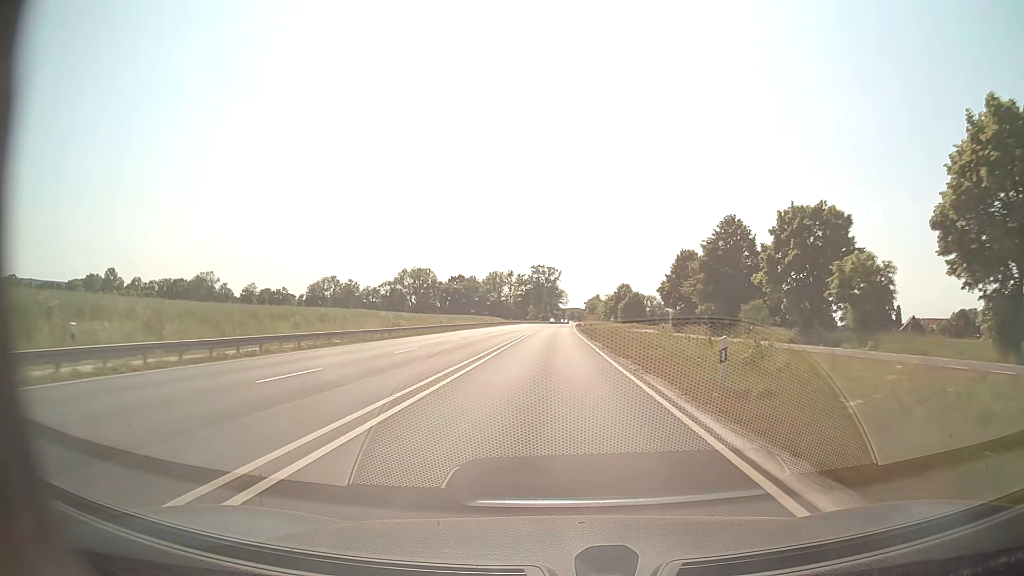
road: primary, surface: asphalt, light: Day
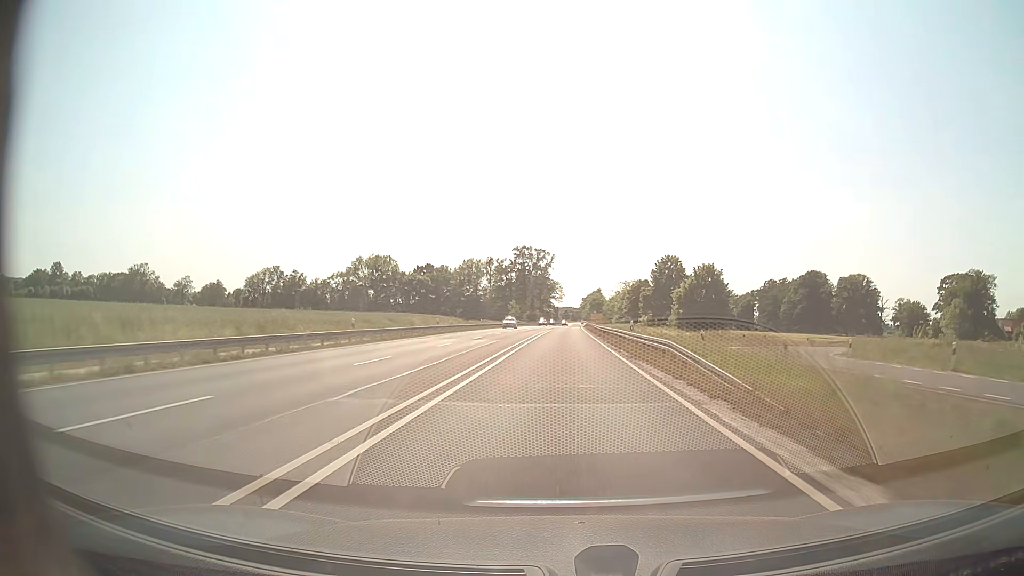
(+0.2, +79.1) m; +1°
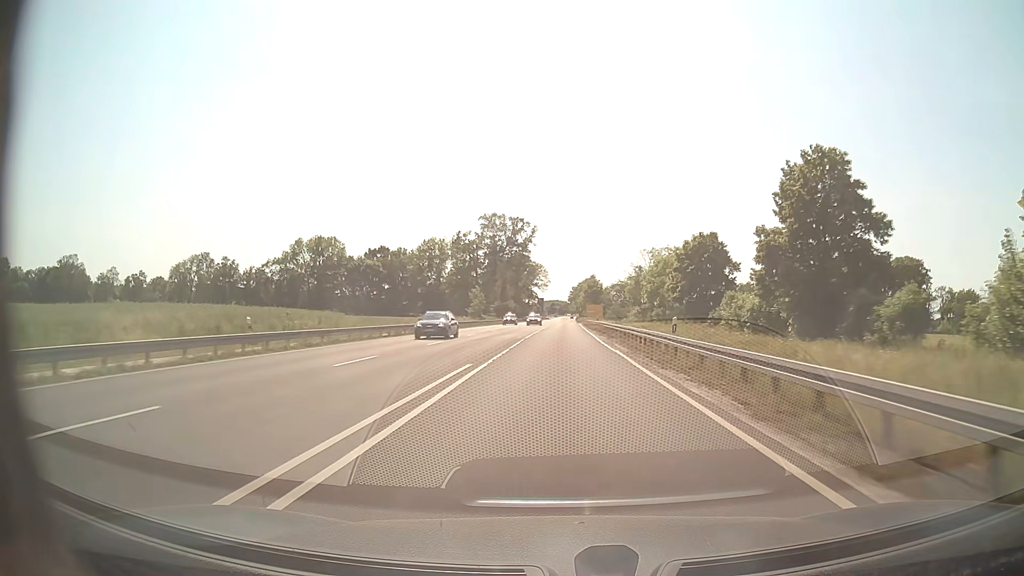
(+0.9, +61.7) m; +1°
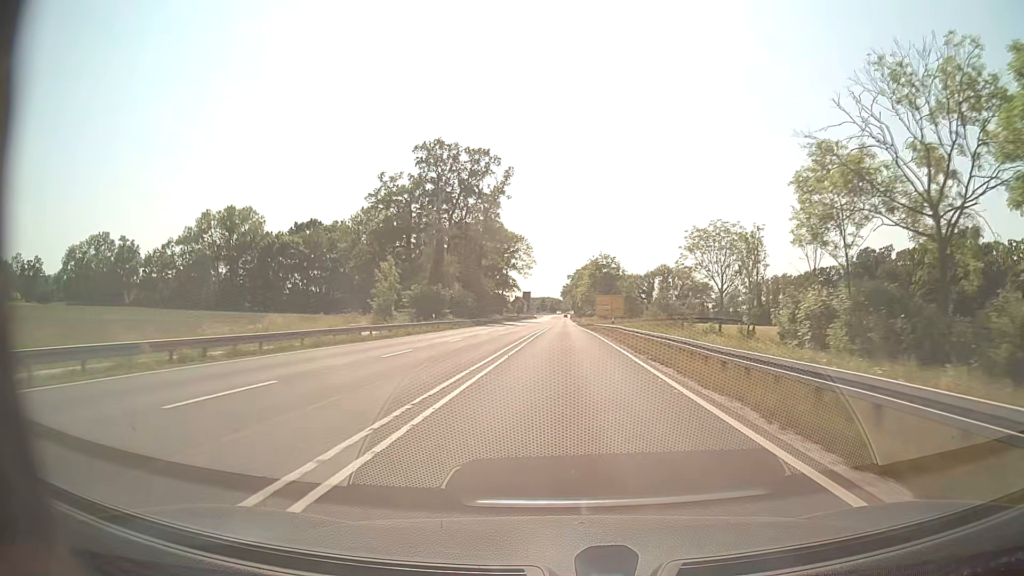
(+0.6, +68.8) m; +1°
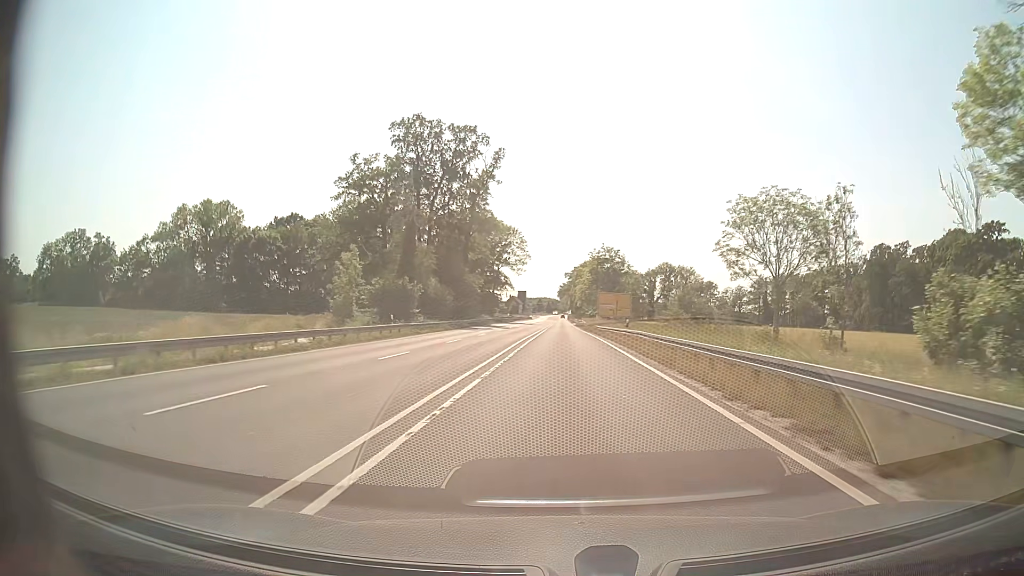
(0.0, +12.6) m; 0°
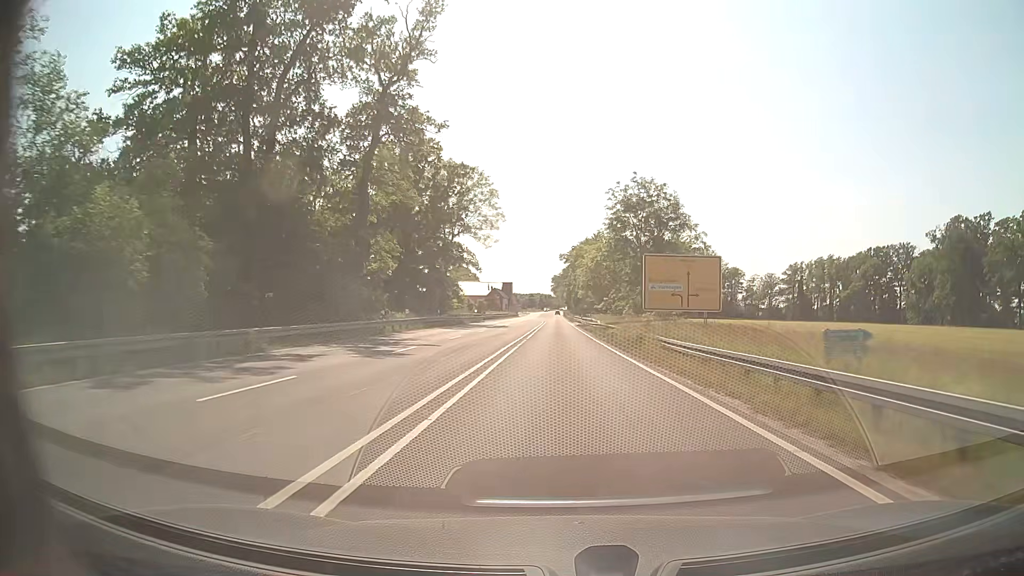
(+0.3, +47.0) m; +1°
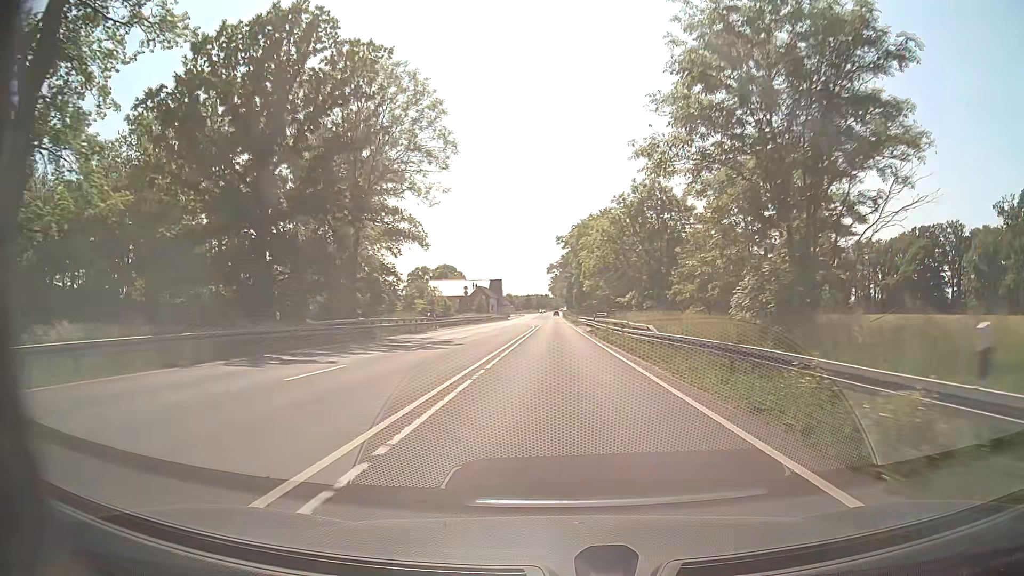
(0.0, +32.8) m; 0°
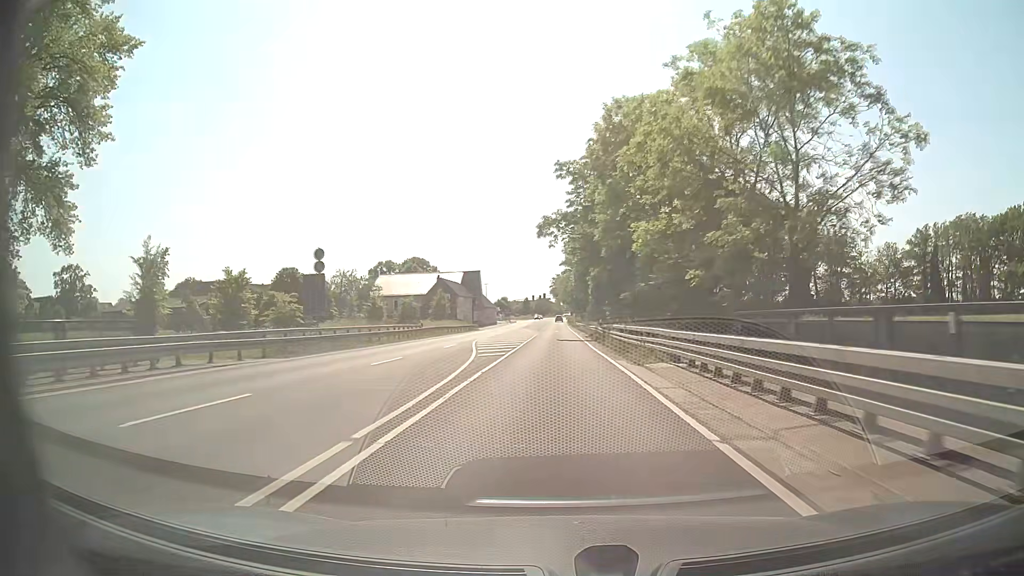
(-0.1, +54.5) m; -1°
(0, +10) (0, +20) (0, +30) (0, +40) (0, +50) (0, +60) (0, +70) (+1, +80) (+1, +90) (+1, +100) m
